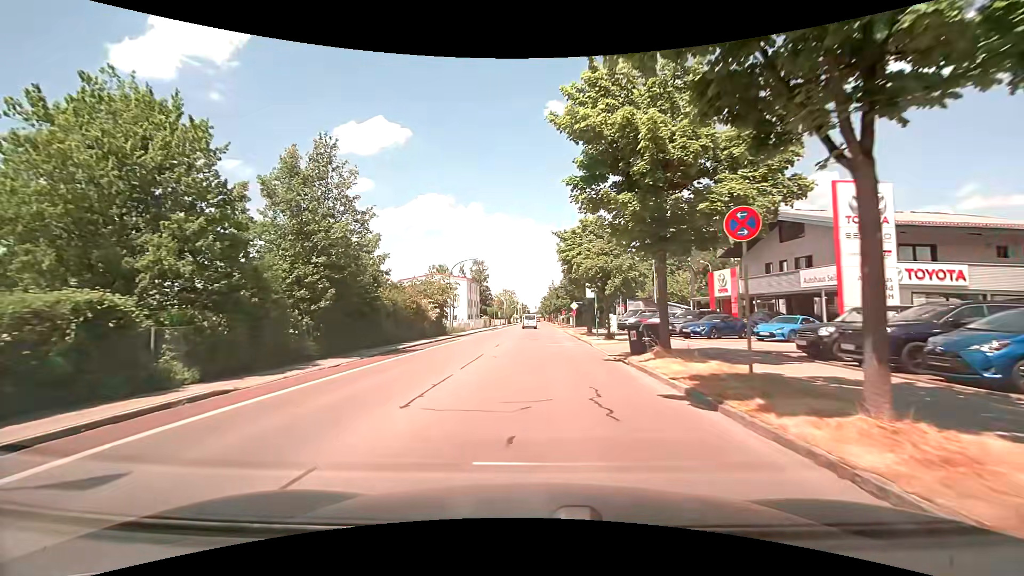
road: tertiary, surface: asphalt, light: Day
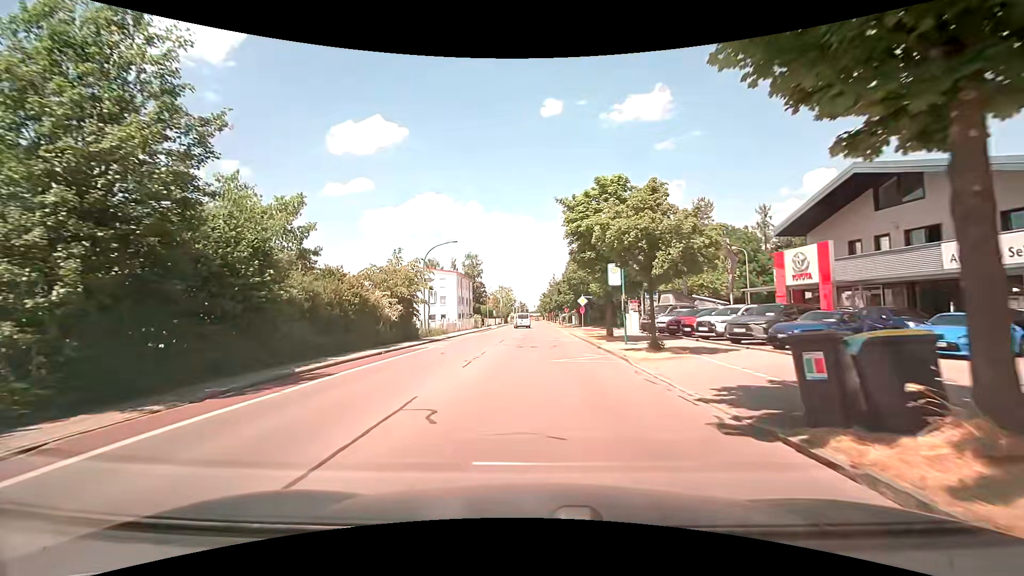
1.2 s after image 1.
(0.0, +10.3) m; 0°
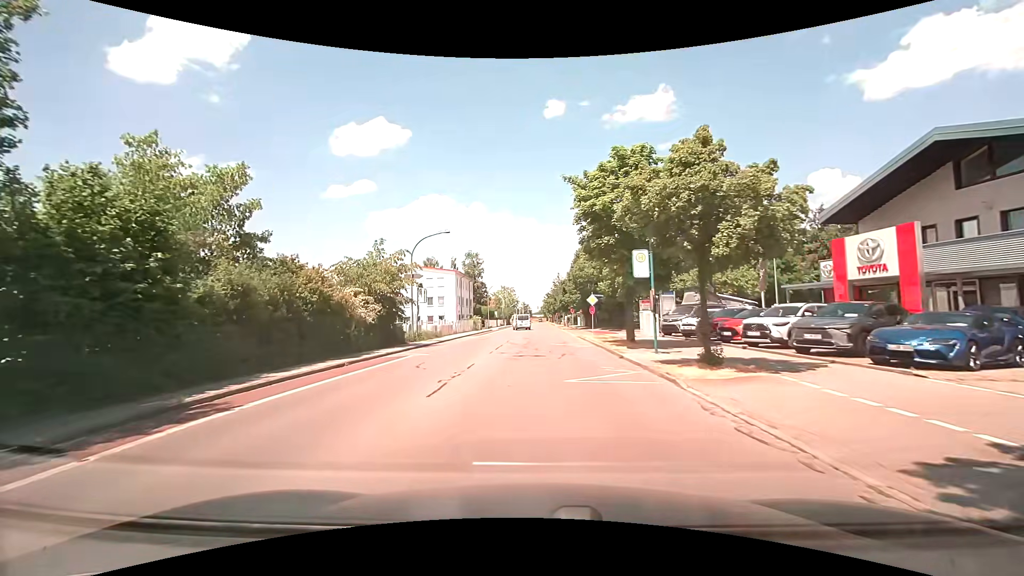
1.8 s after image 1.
(0.0, +4.6) m; -1°
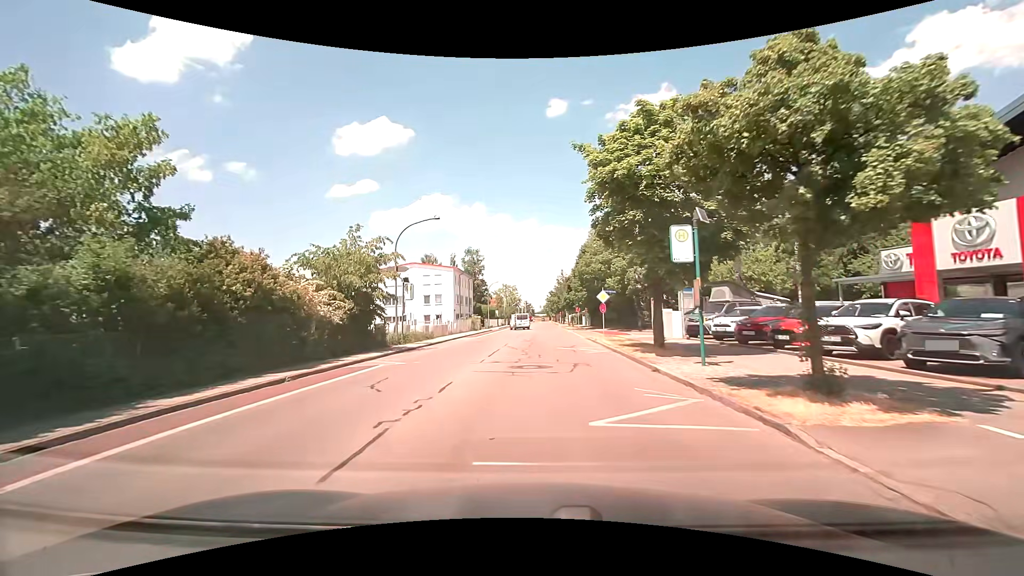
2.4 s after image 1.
(0.0, +4.3) m; +1°
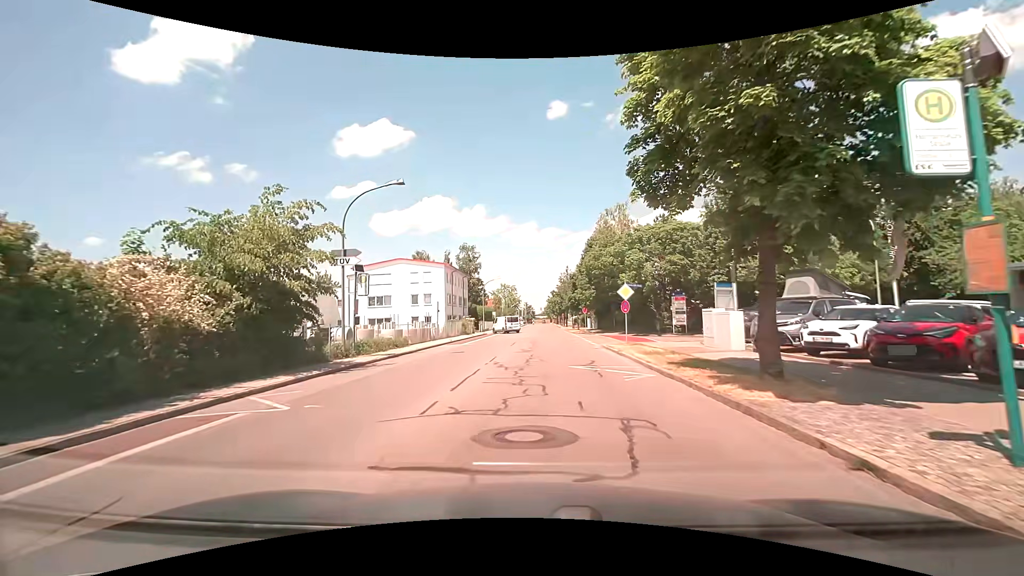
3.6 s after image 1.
(-0.1, +7.7) m; 0°
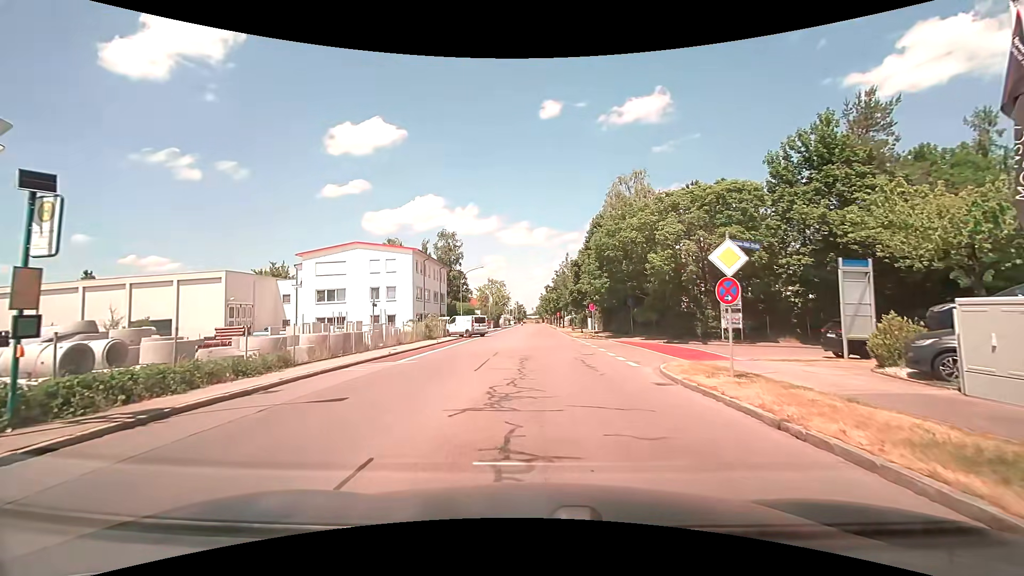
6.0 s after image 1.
(0.0, +13.5) m; 0°
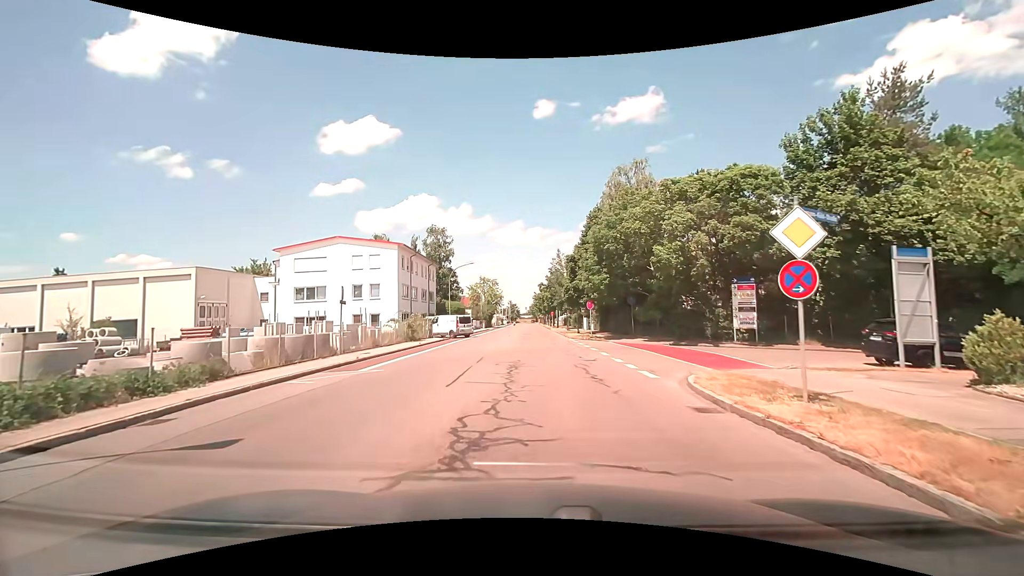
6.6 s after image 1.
(0.0, +3.2) m; +1°
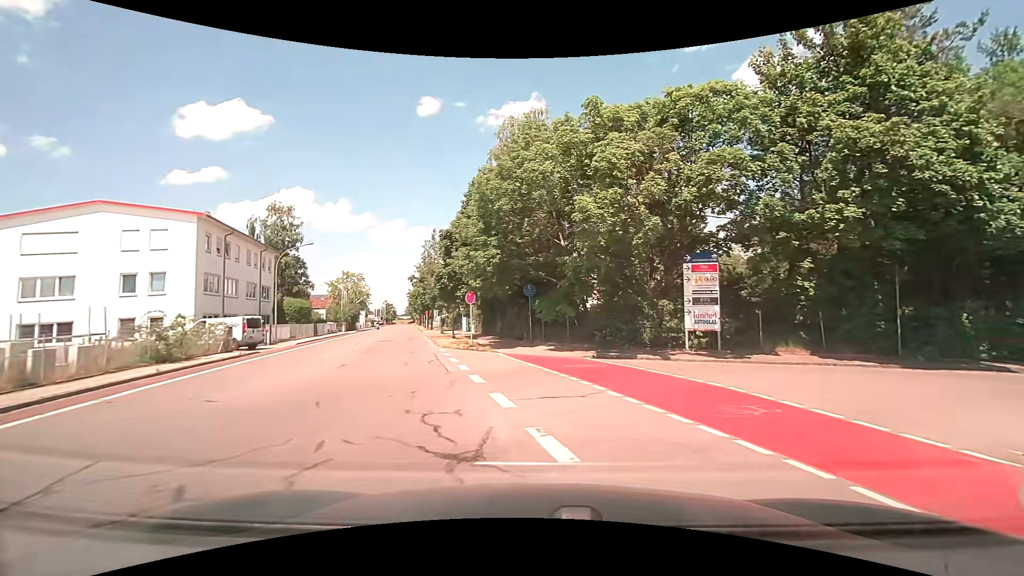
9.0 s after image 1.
(+0.9, +11.8) m; +13°
(+3, +9) (+12, +14) (+22, +16) (+31, +19) (+41, +22) (+51, +24) (+60, +27) (+70, +29) (+80, +32) (+89, +34) m
